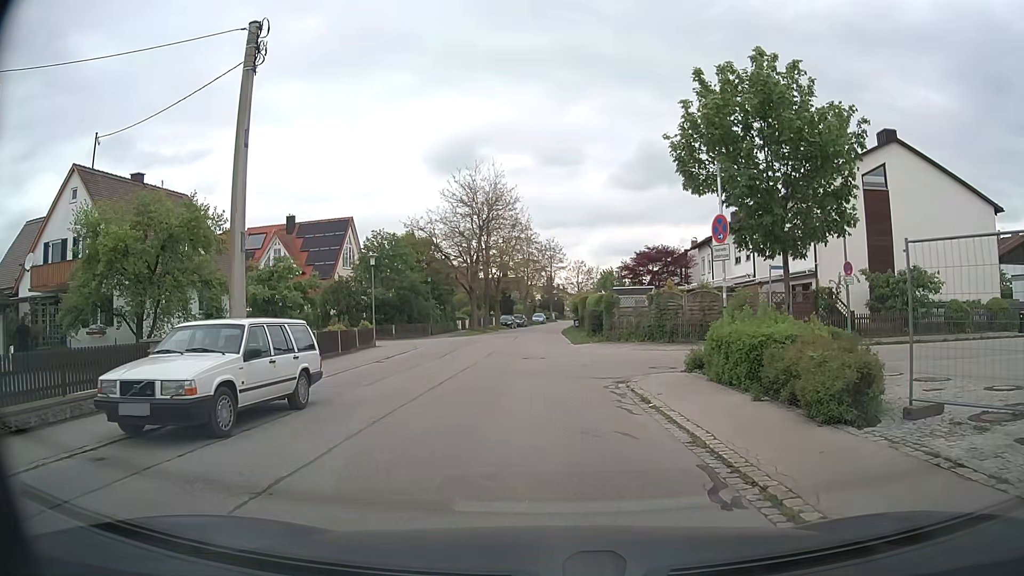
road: residential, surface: asphalt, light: Day
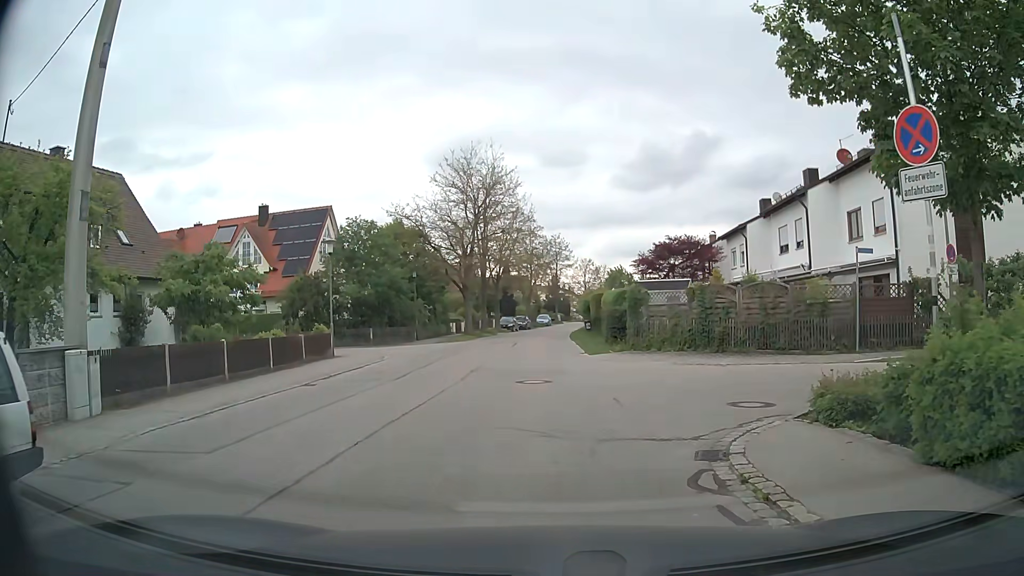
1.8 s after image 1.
(0.0, +7.4) m; 0°
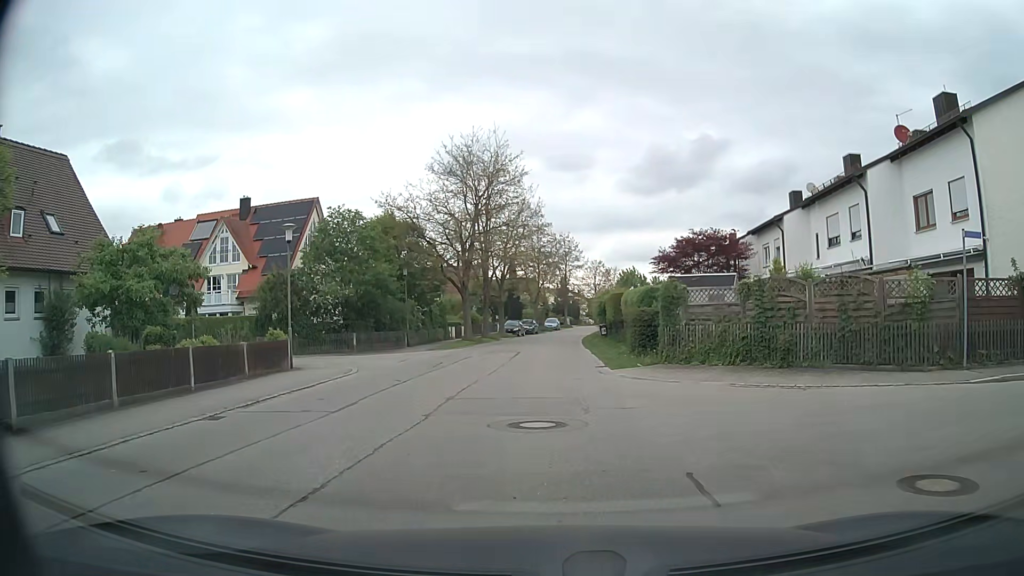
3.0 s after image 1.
(-0.1, +5.5) m; -1°
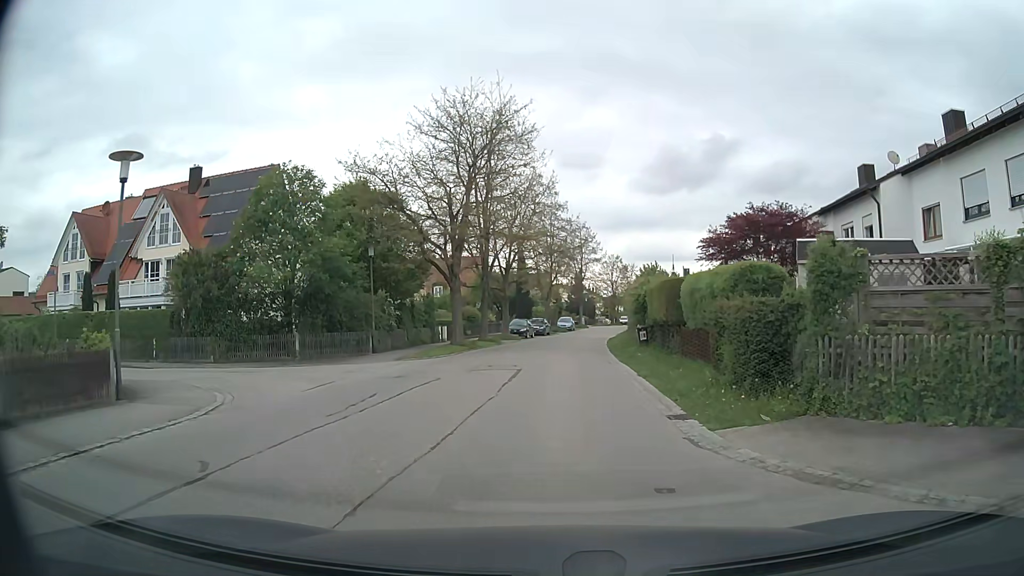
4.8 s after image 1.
(-0.3, +10.2) m; -2°
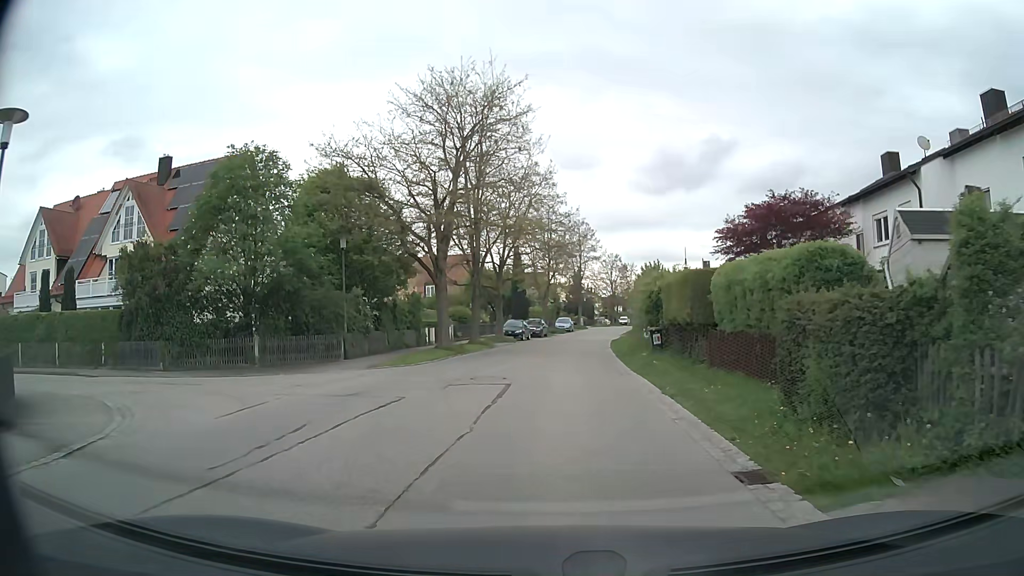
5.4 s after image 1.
(0.0, +3.7) m; +1°
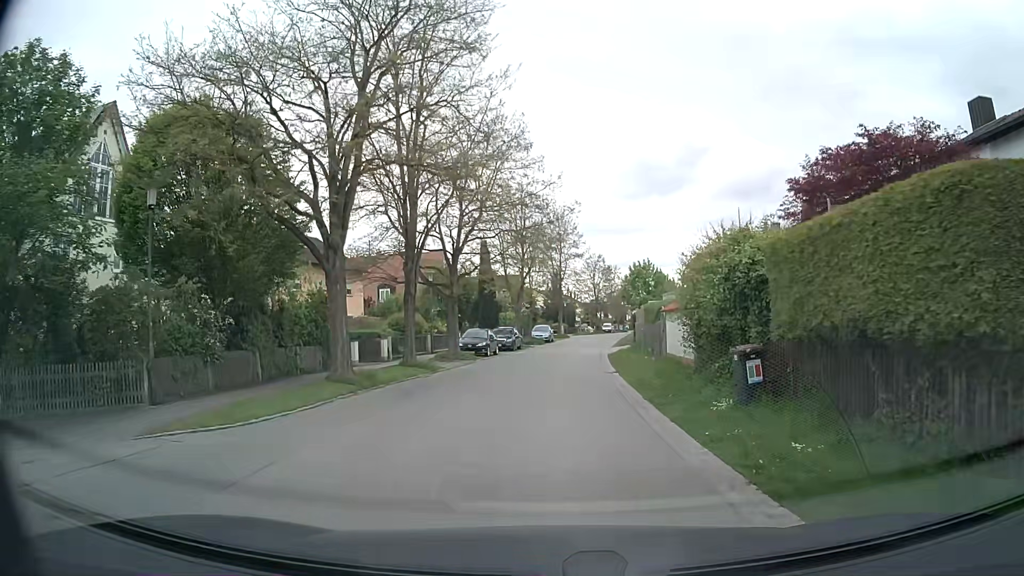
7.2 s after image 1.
(+0.2, +11.7) m; +2°
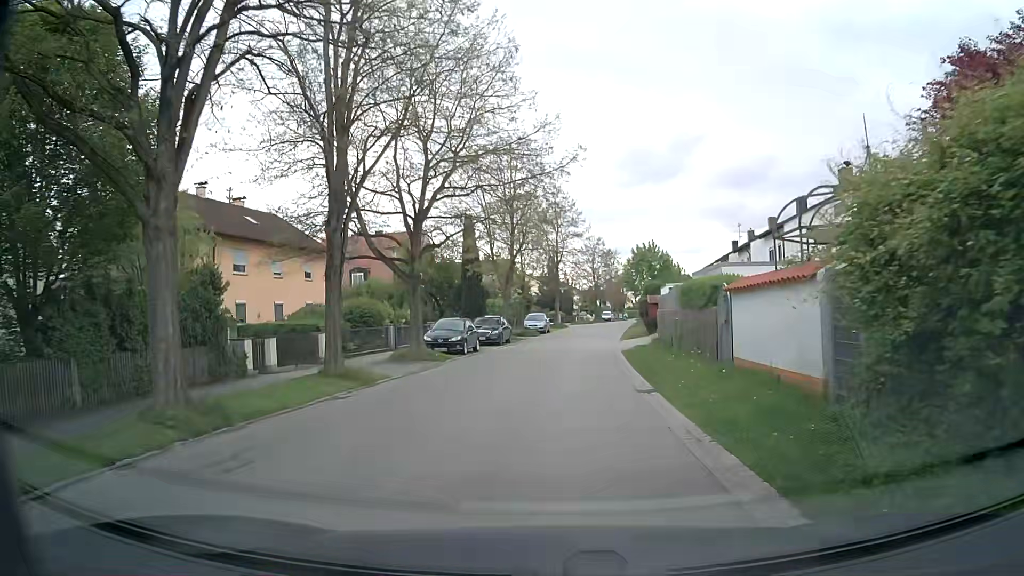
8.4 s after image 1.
(+0.1, +8.1) m; +1°
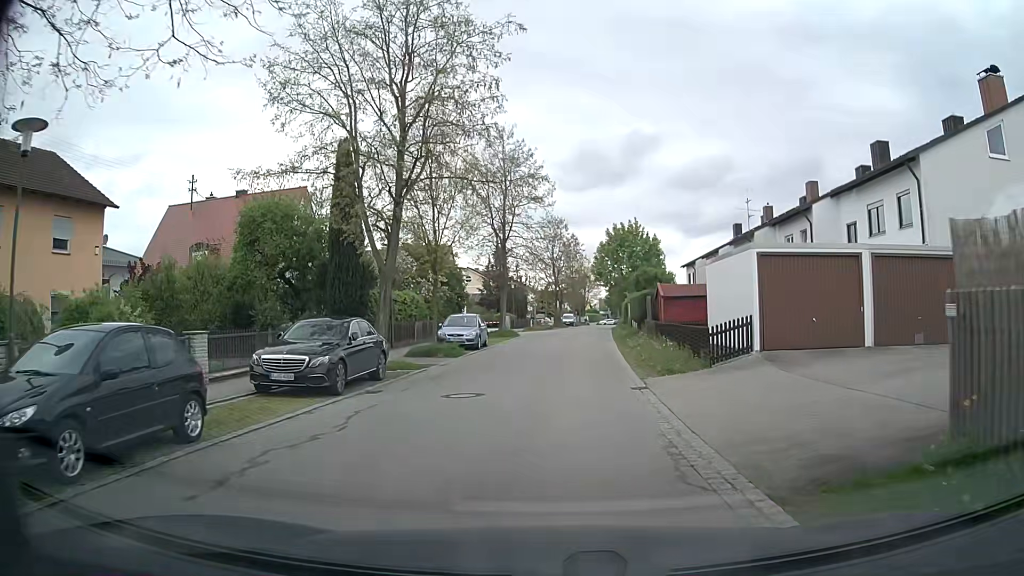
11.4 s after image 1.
(+0.6, +21.2) m; +4°
(0, +10) (0, +20) (+1, +30) (+2, +40) (+2, +50) (+3, +60) (+4, +70) (+5, +80) (+6, +90) (+7, +100) m
